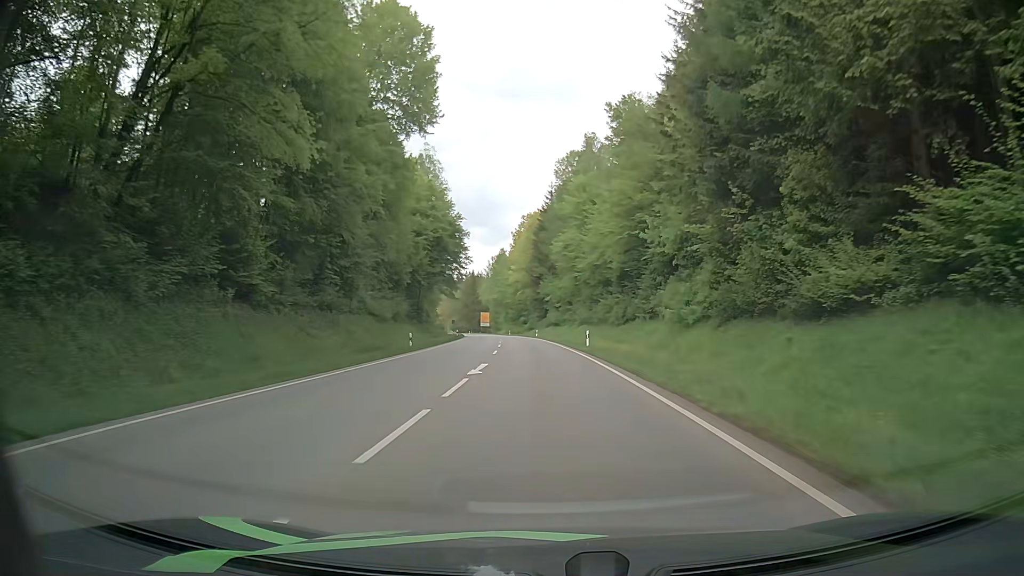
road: secondary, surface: asphalt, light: Day
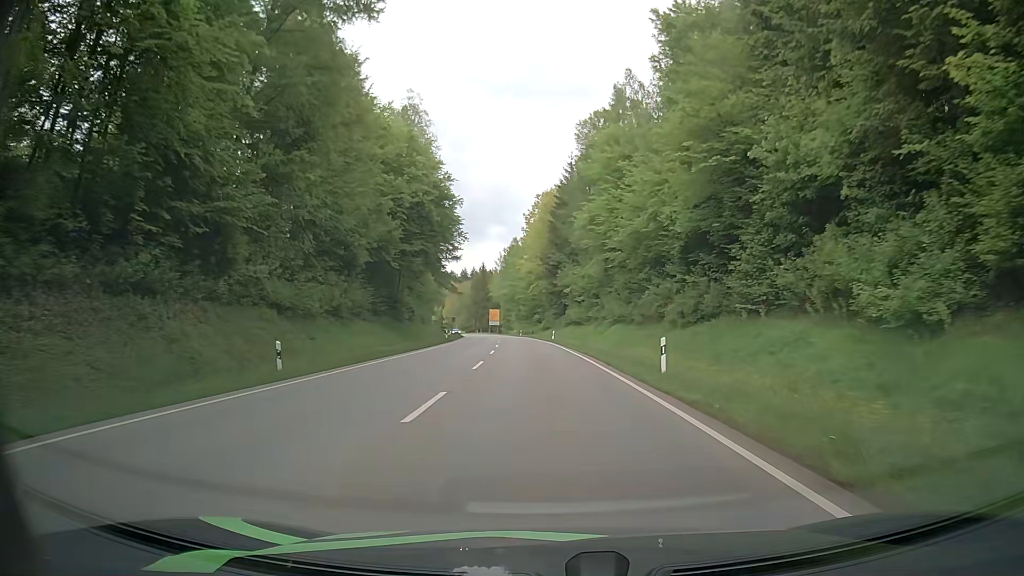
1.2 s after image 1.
(-0.1, +21.9) m; -1°
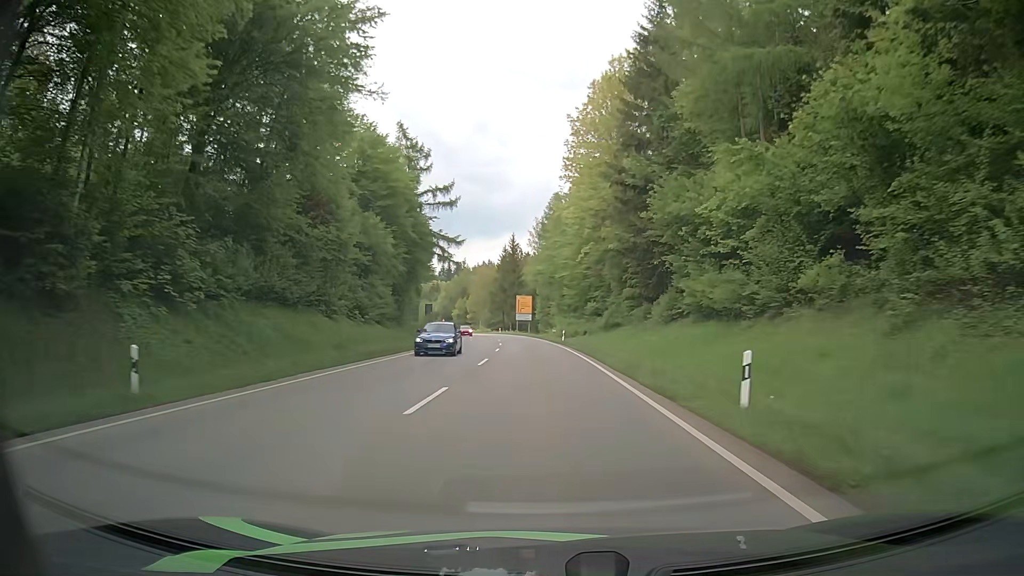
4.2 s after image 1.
(-1.7, +54.6) m; -4°
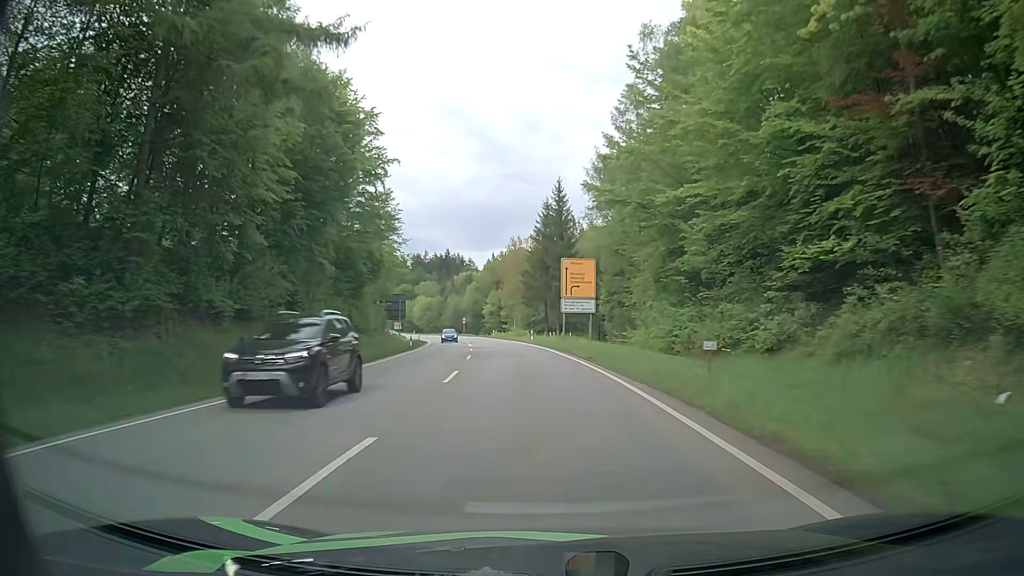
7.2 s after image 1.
(-1.9, +54.7) m; -4°
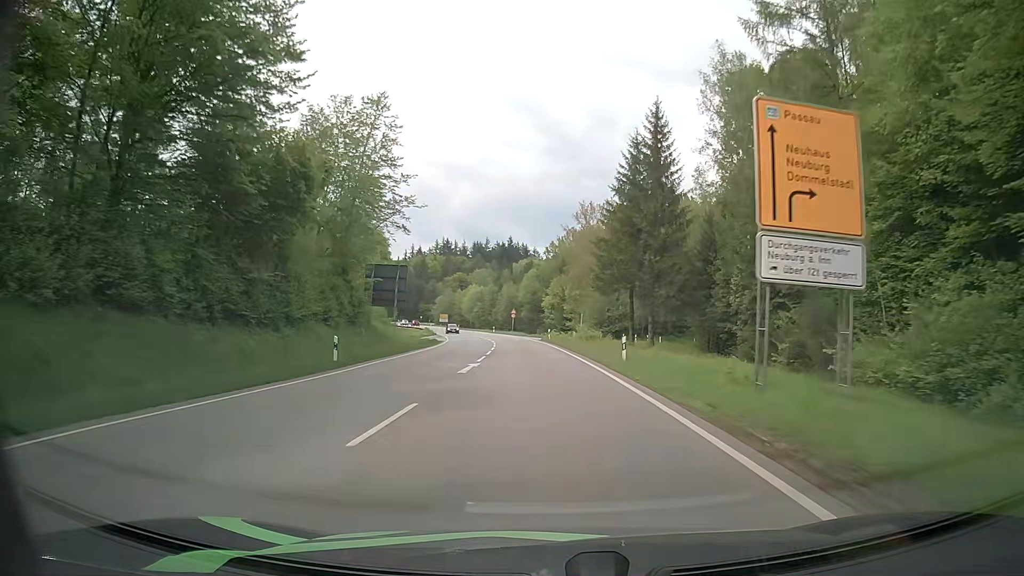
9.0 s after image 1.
(-1.8, +32.9) m; -6°
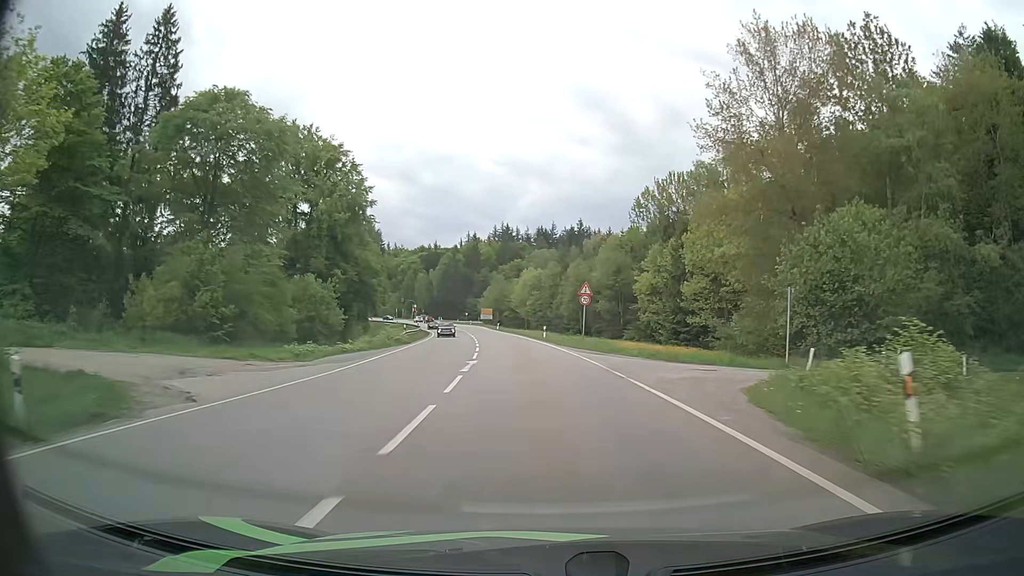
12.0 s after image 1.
(-2.8, +55.4) m; -6°
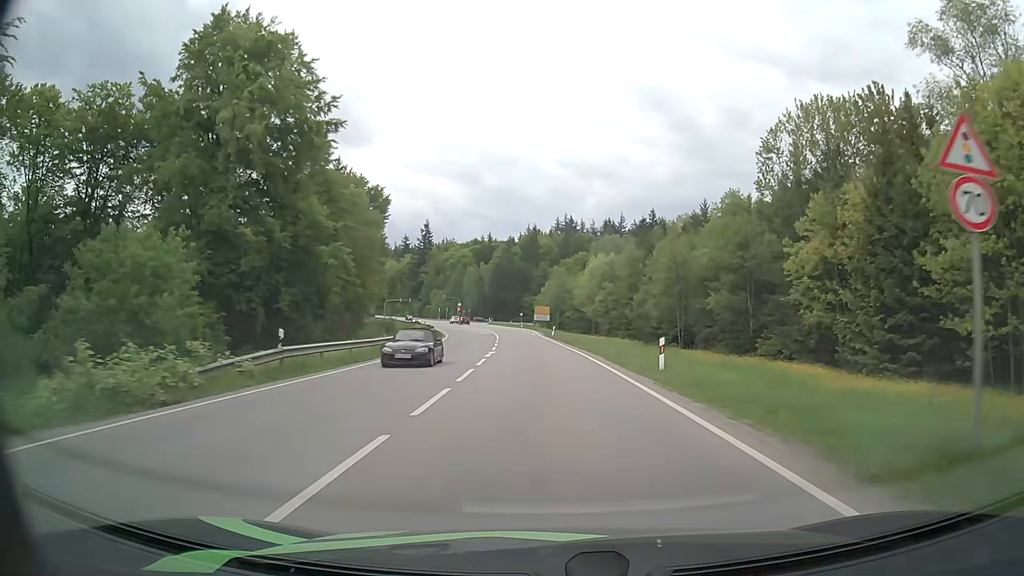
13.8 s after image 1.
(-1.5, +33.3) m; -5°
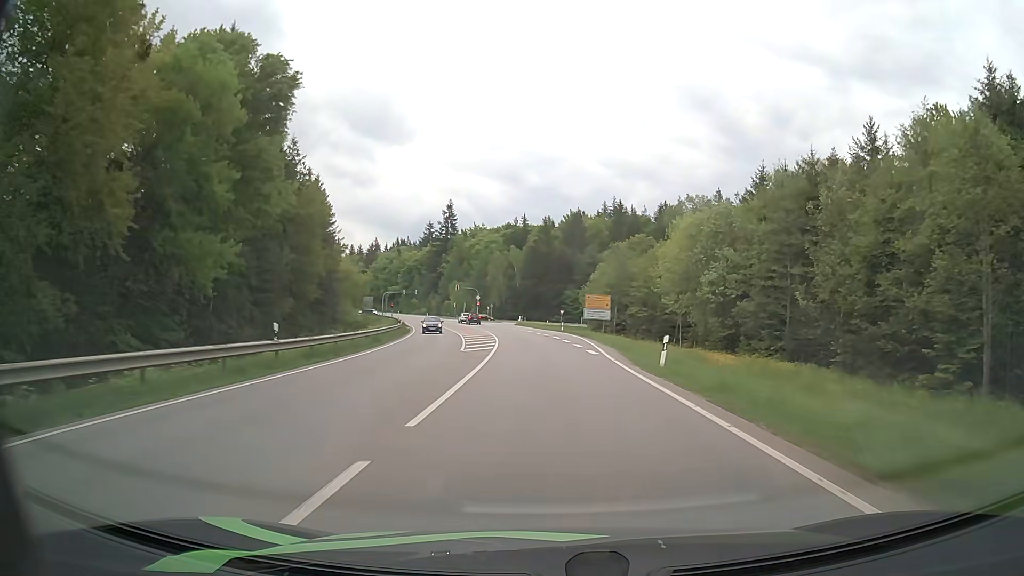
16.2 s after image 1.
(-1.6, +43.7) m; -4°
(0, +10) (0, +20) (0, +30) (-1, +40) (-2, +50) (-3, +60) (-4, +70) (-6, +80) (-8, +89) (-11, +99) m
